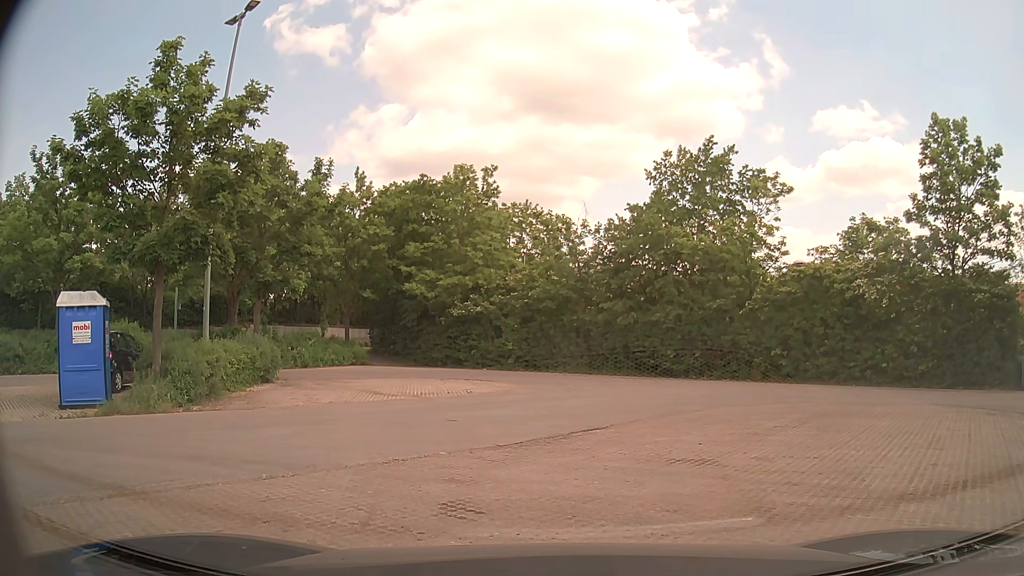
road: tertiary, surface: asphalt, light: Day
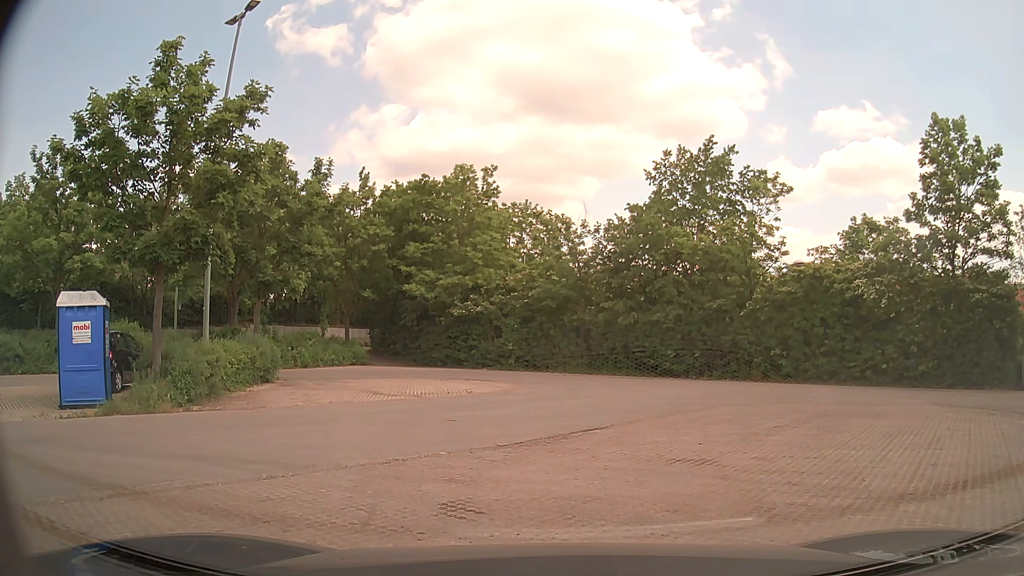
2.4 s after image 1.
(0.0, 0.0) m; 0°
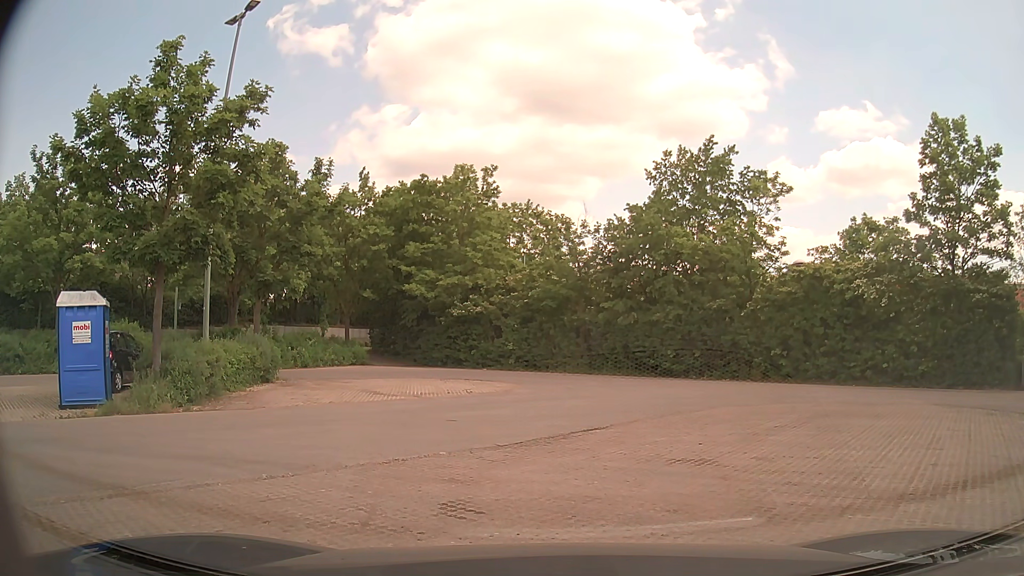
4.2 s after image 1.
(0.0, 0.0) m; 0°
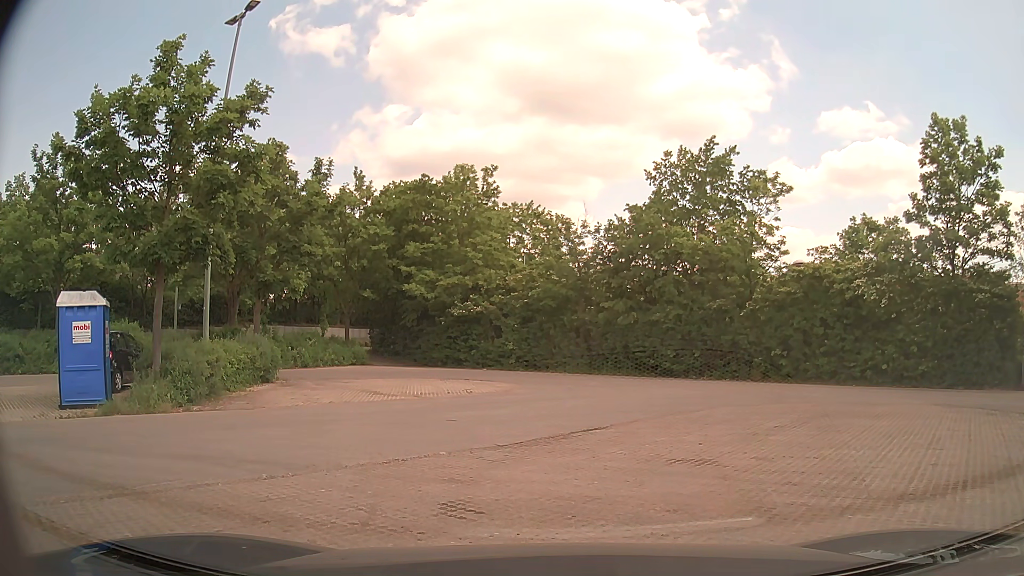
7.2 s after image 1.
(0.0, 0.0) m; 0°
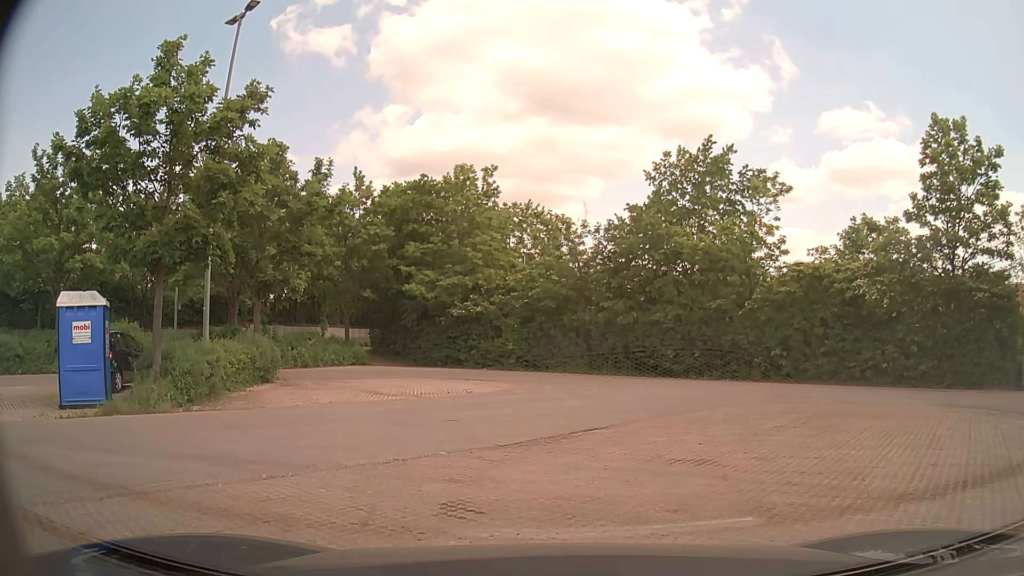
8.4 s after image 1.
(0.0, 0.0) m; 0°
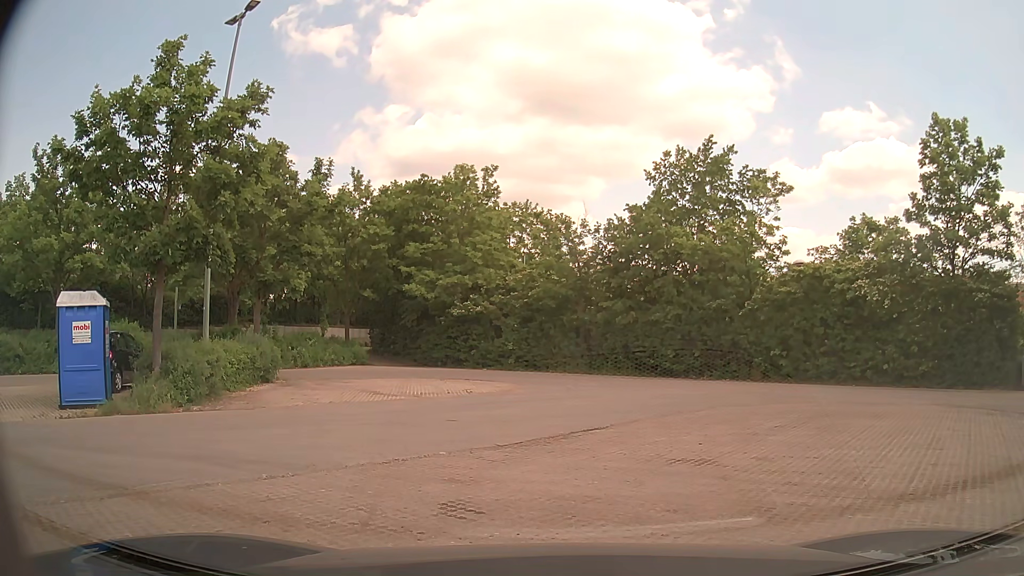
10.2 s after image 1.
(0.0, 0.0) m; 0°
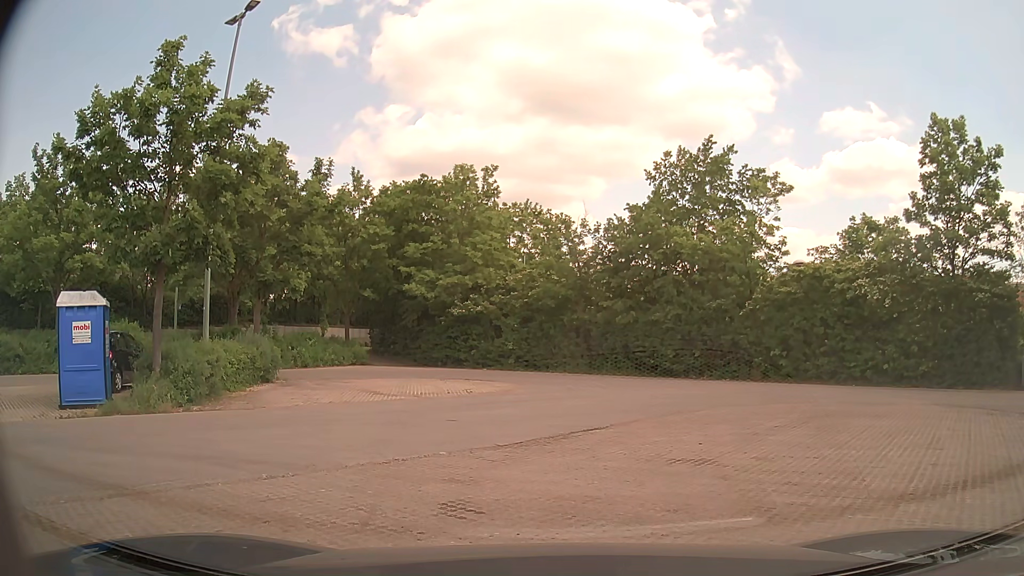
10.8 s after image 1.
(0.0, 0.0) m; 0°
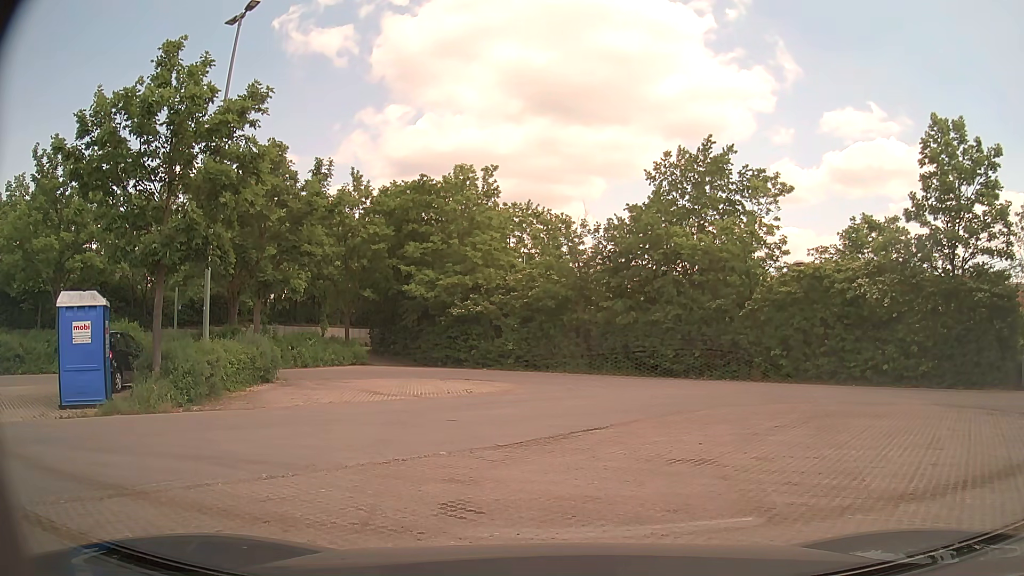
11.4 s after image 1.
(0.0, 0.0) m; 0°
